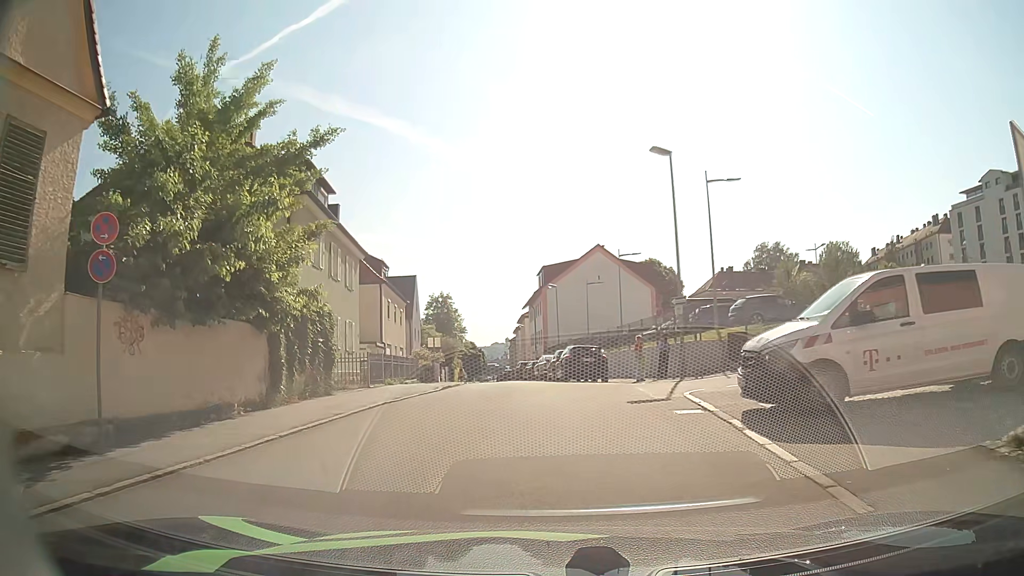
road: residential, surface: asphalt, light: Day
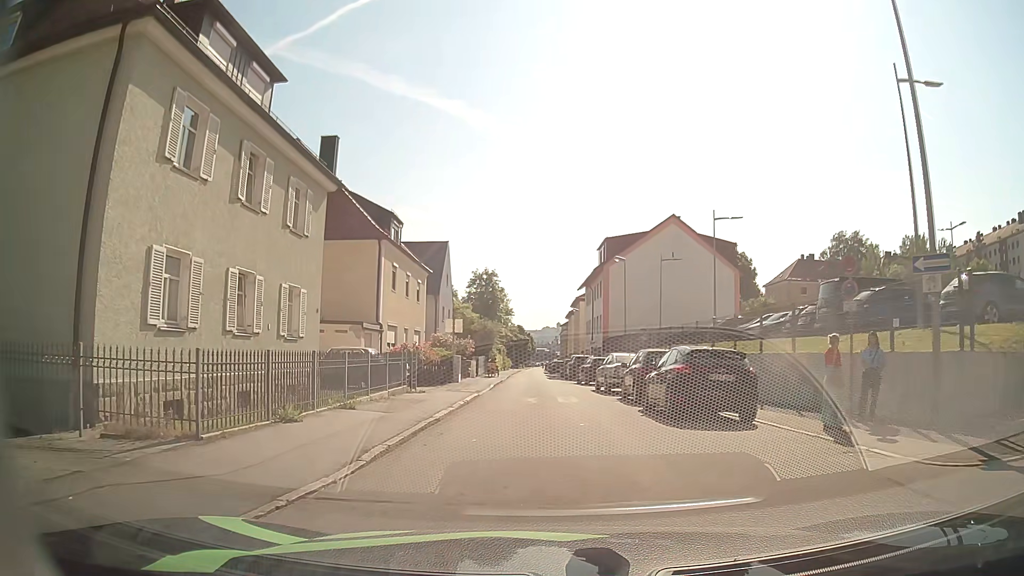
(-0.7, +13.3) m; -5°
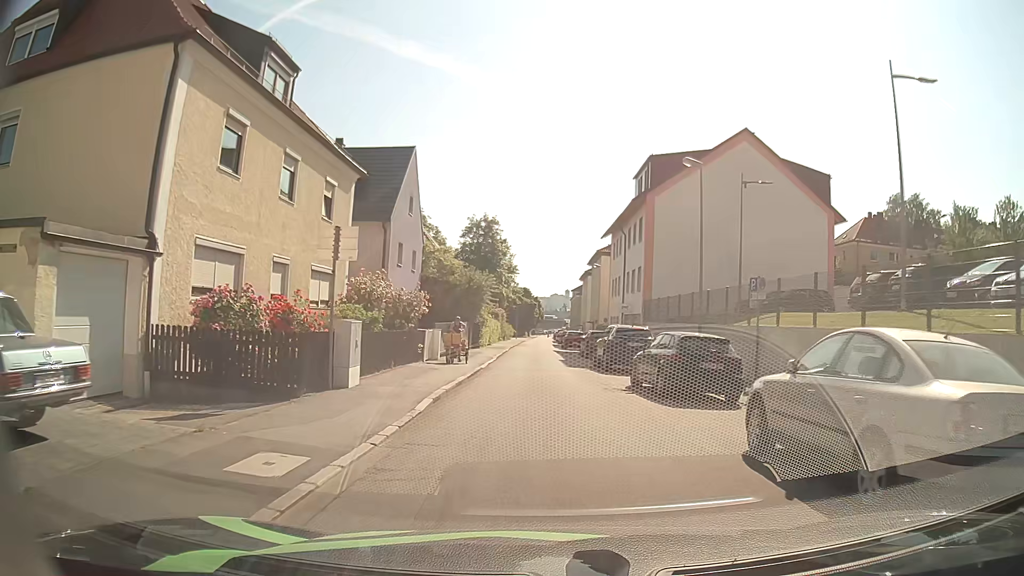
(-0.3, +19.5) m; -1°
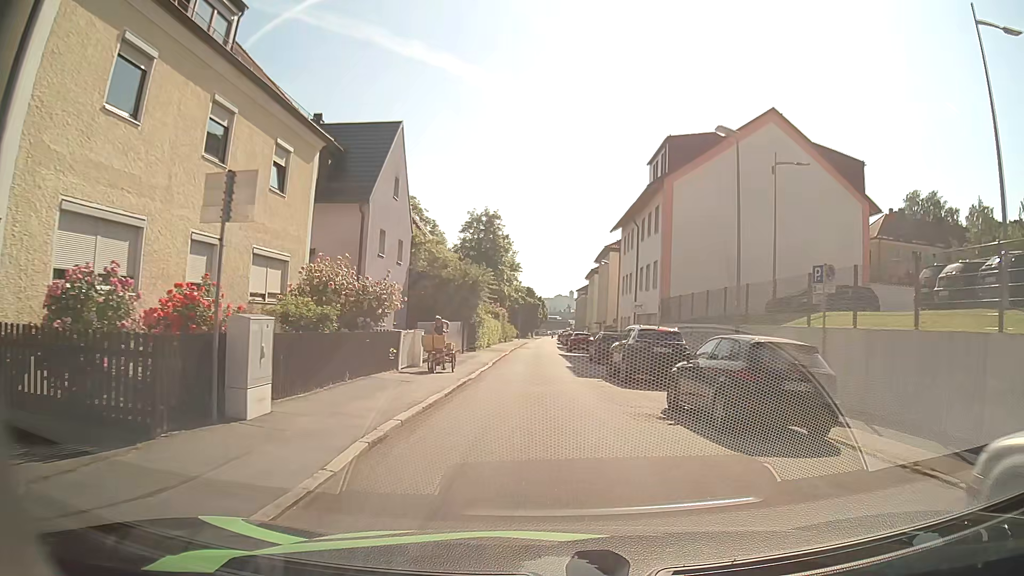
(0.0, +4.7) m; 0°
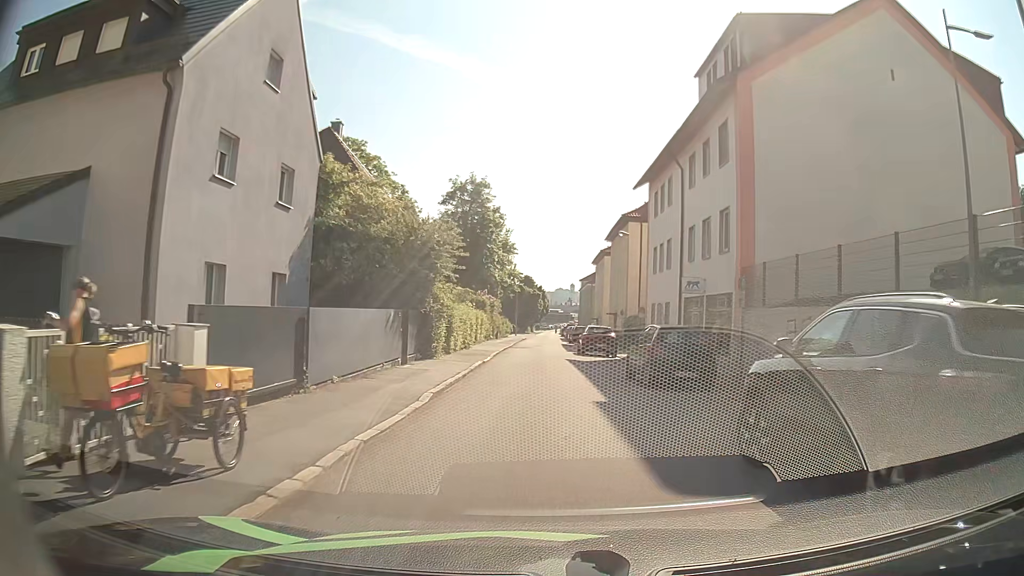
(-0.1, +14.9) m; 0°
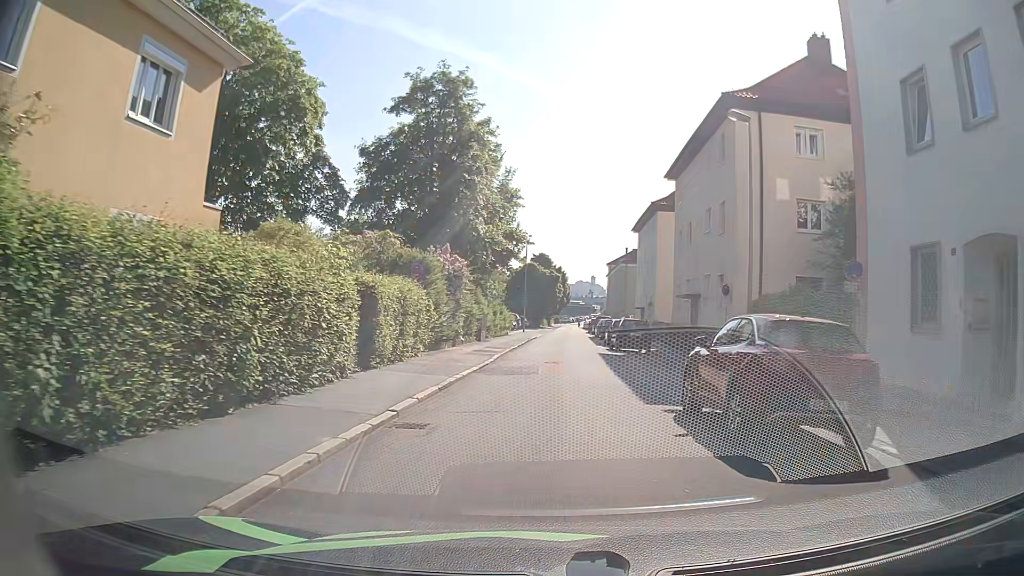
(-0.1, +26.5) m; -1°
(0, +10) (0, +20) (0, +30) (0, +40) (0, +50) (+1, +60) (+1, +70) (+1, +80) (+1, +90) (+1, +100) m
